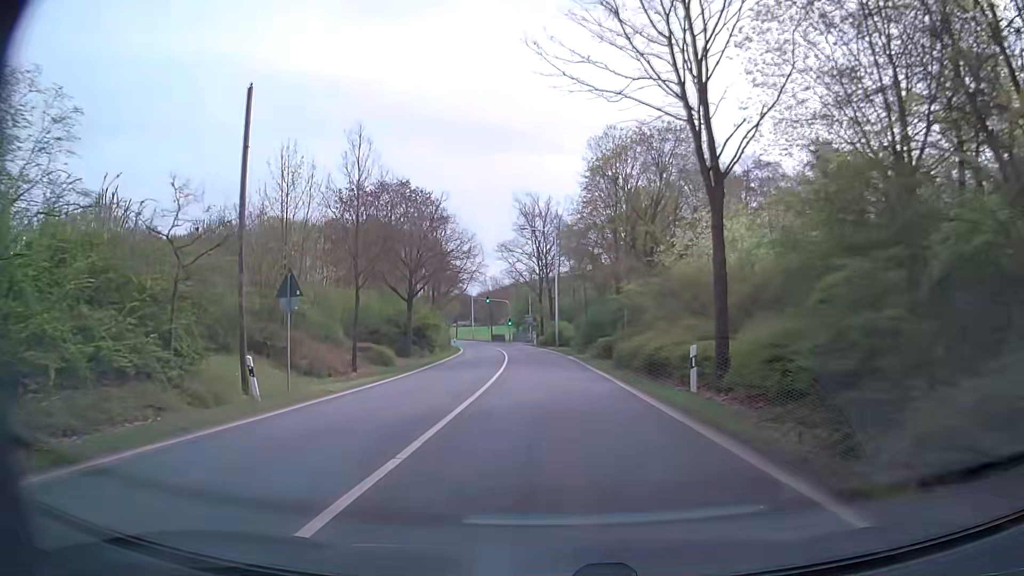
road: secondary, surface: asphalt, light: Day
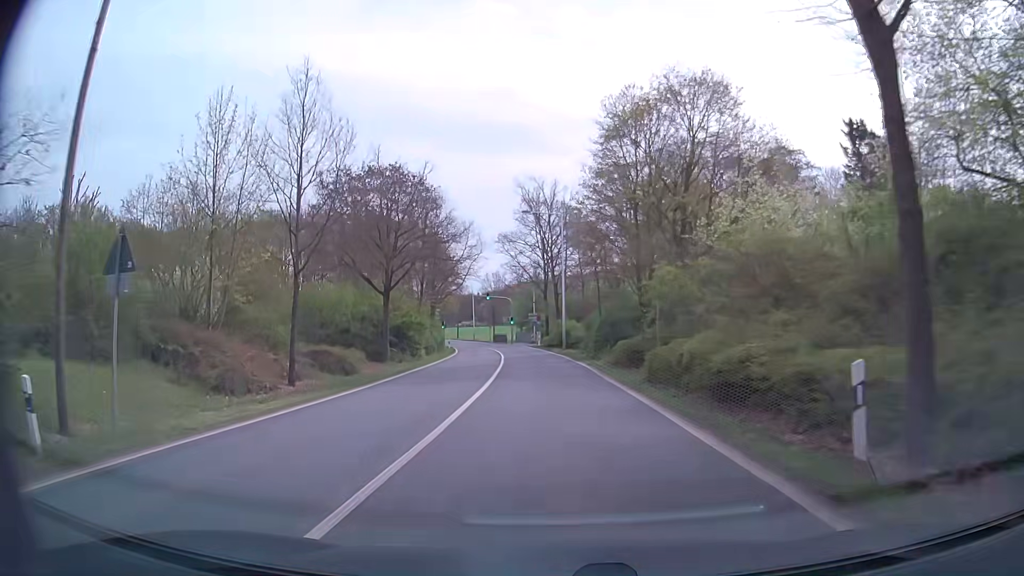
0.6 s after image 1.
(-0.1, +7.6) m; -1°
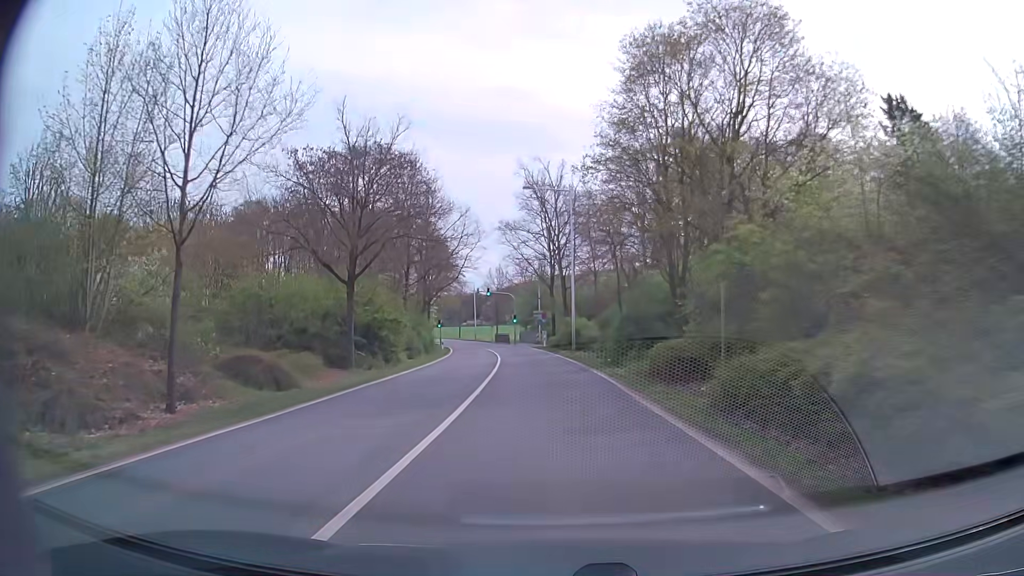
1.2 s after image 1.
(0.0, +7.6) m; -1°
(0, +10) (0, +20) (-1, +30) (-2, +40) (-3, +50) (-4, +60) (-5, +70) (-7, +80) (-9, +89) (-12, +99) m
